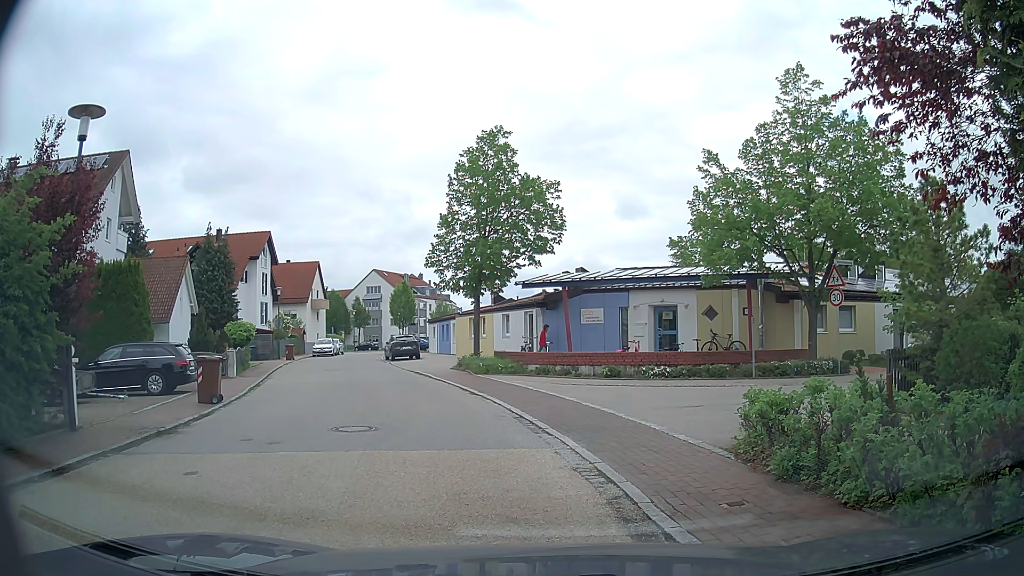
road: residential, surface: asphalt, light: Day
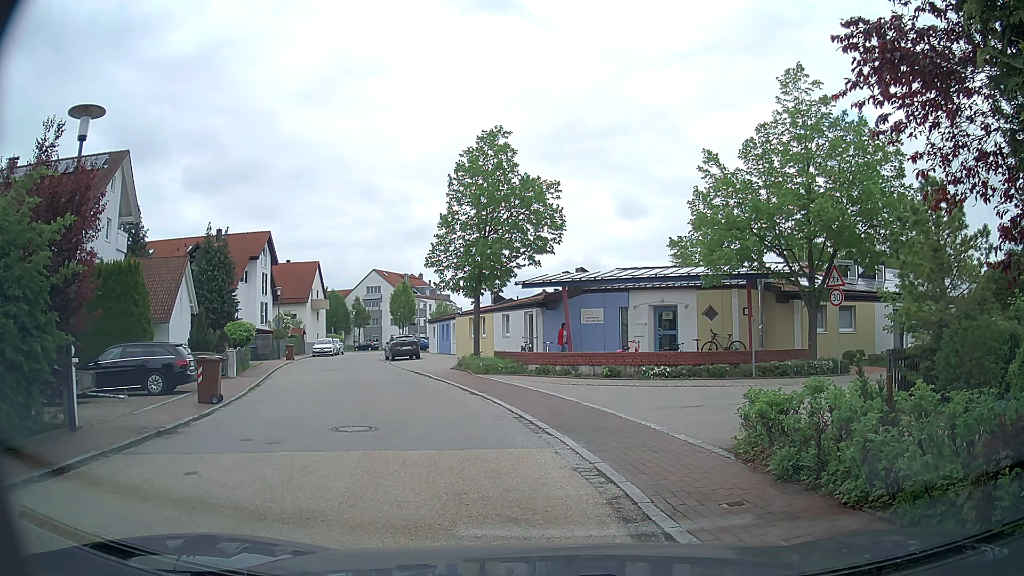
(0.0, 0.0) m; 0°
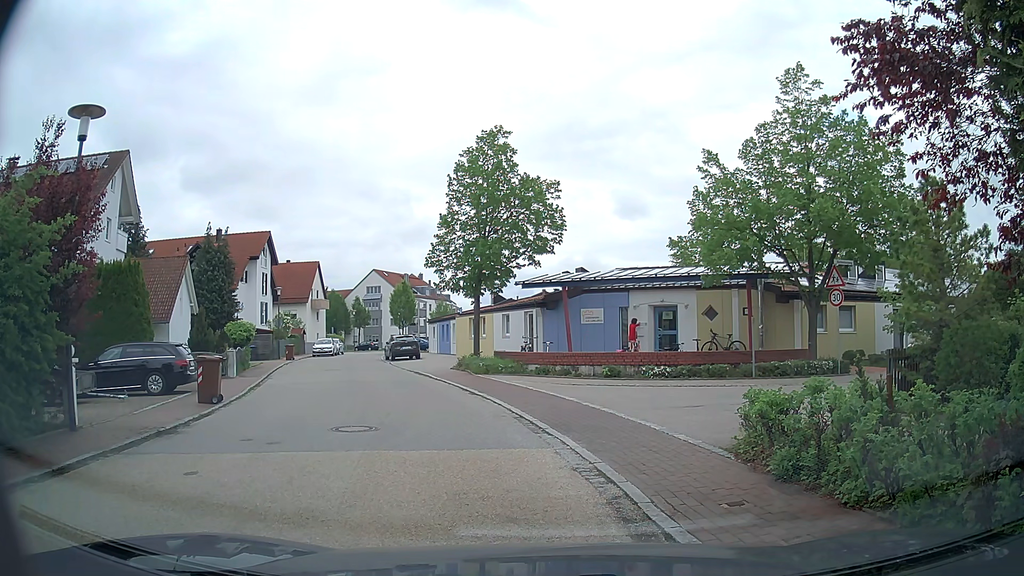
(0.0, 0.0) m; 0°
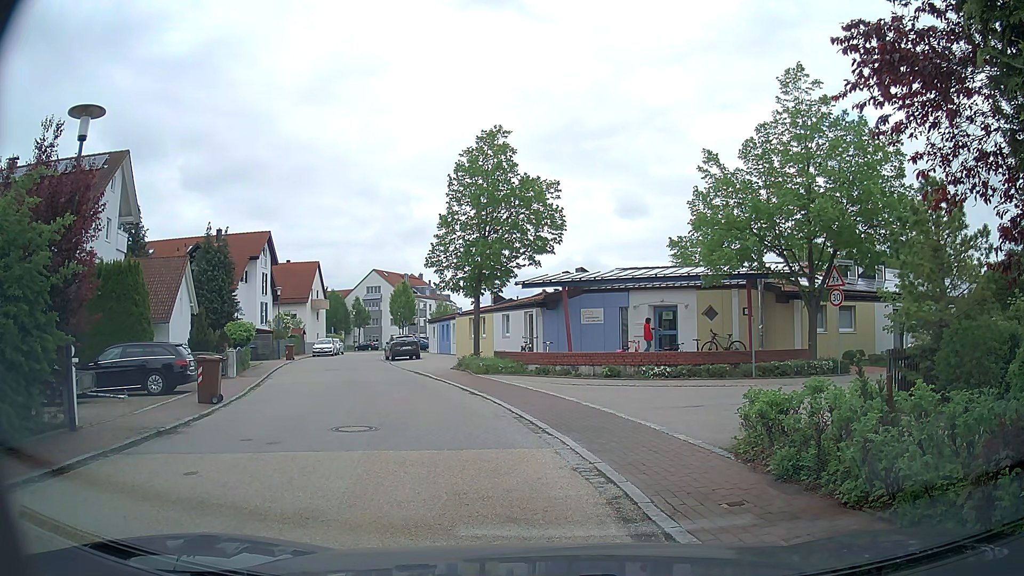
(0.0, 0.0) m; 0°
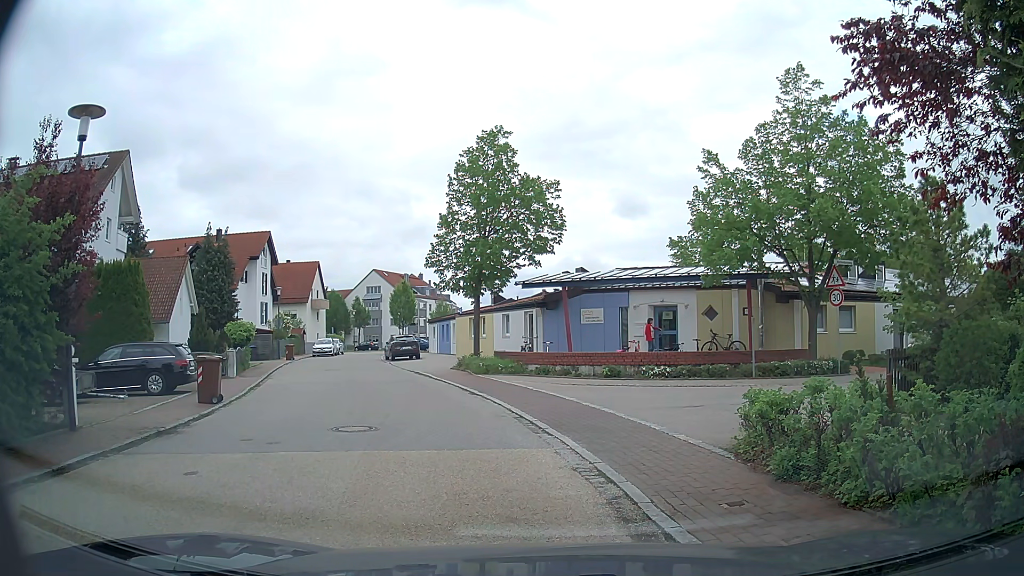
(0.0, 0.0) m; 0°
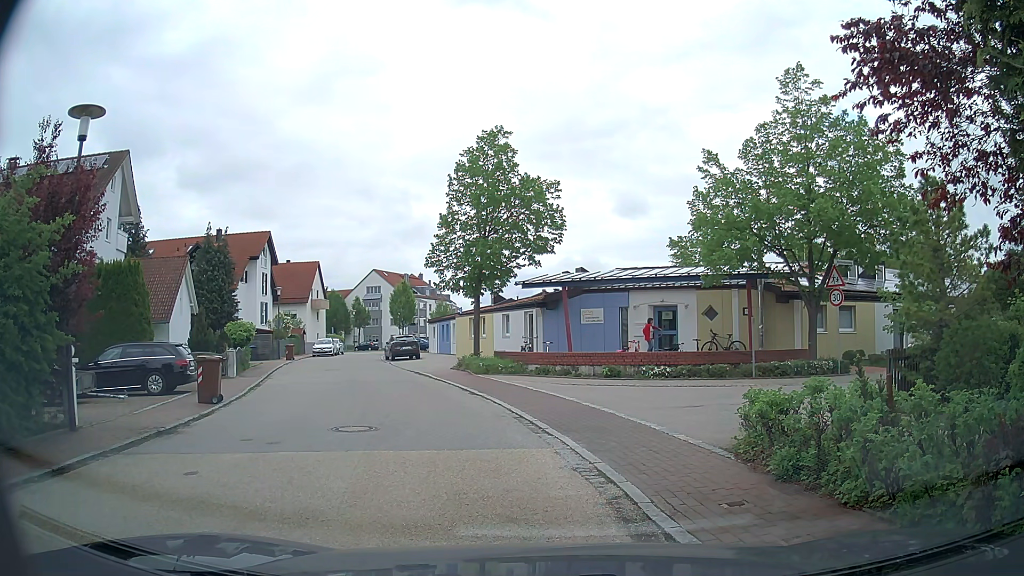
(0.0, 0.0) m; 0°
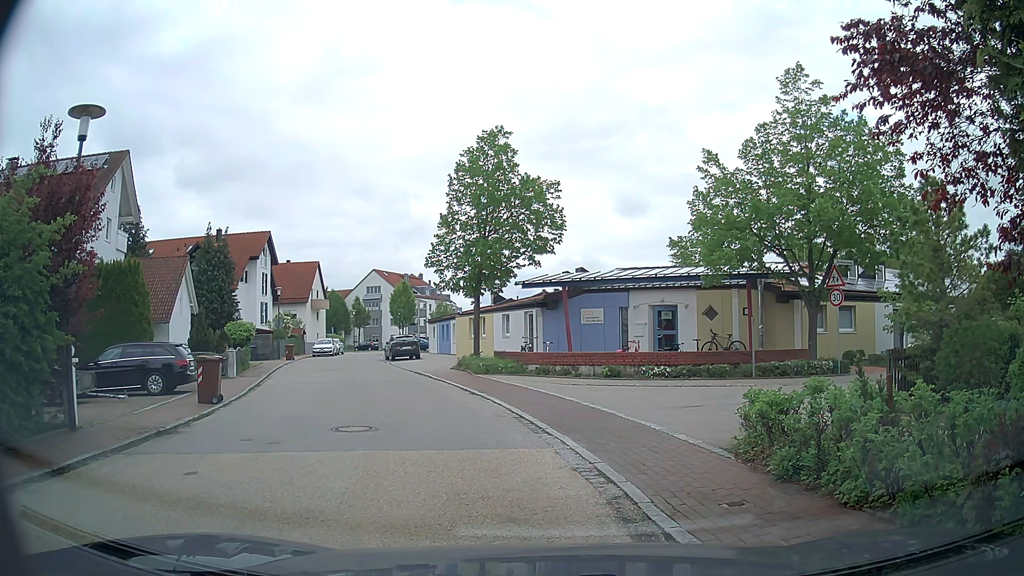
(0.0, 0.0) m; 0°
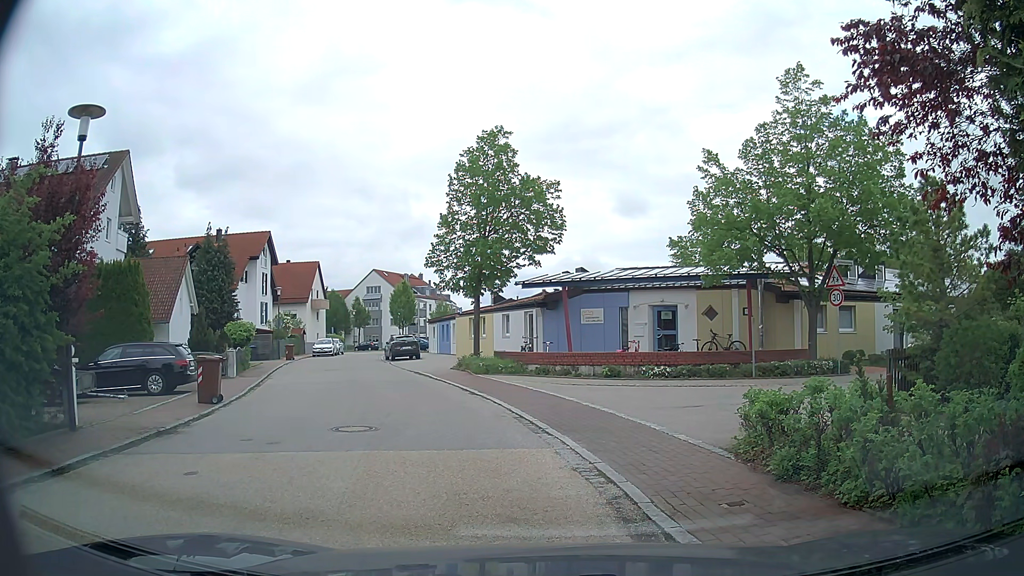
(0.0, 0.0) m; 0°
